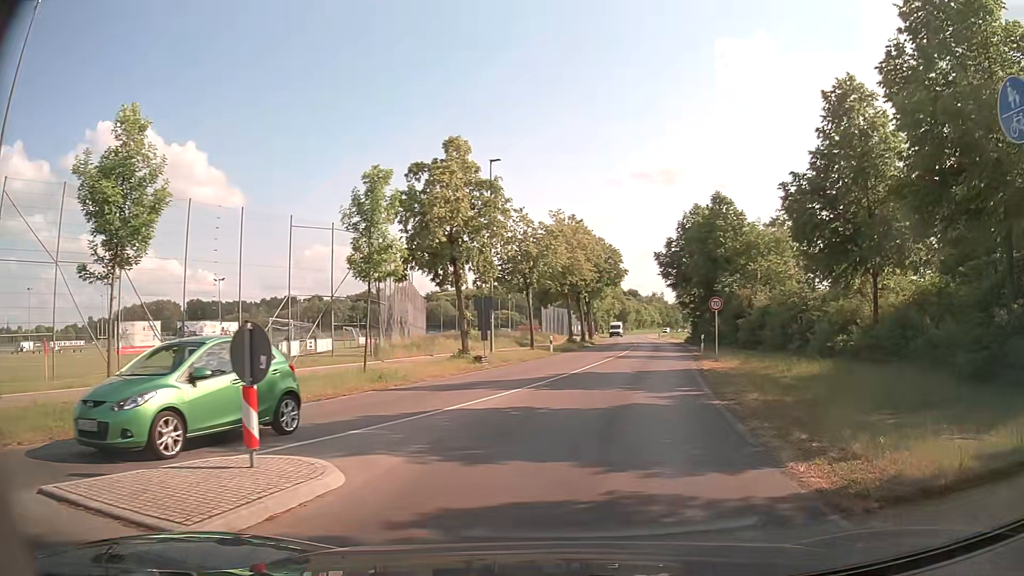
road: tertiary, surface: asphalt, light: Day
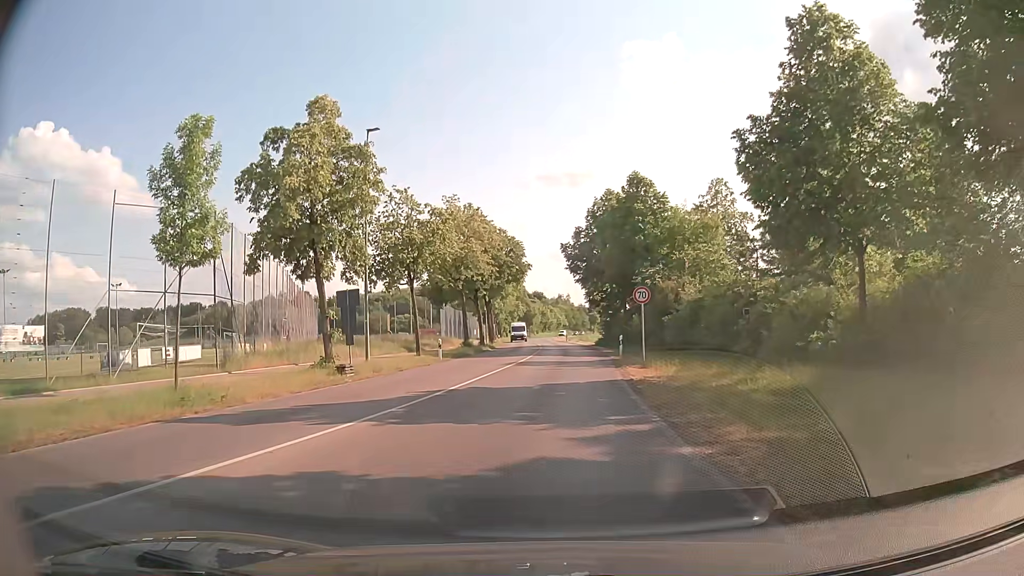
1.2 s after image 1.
(+0.6, +6.7) m; +7°
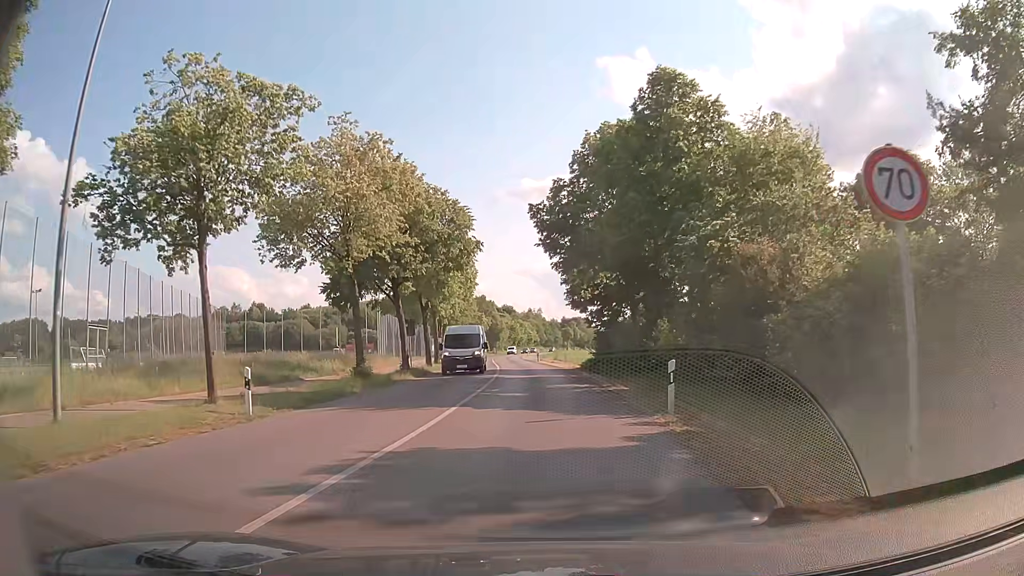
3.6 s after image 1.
(+0.5, +19.9) m; +2°
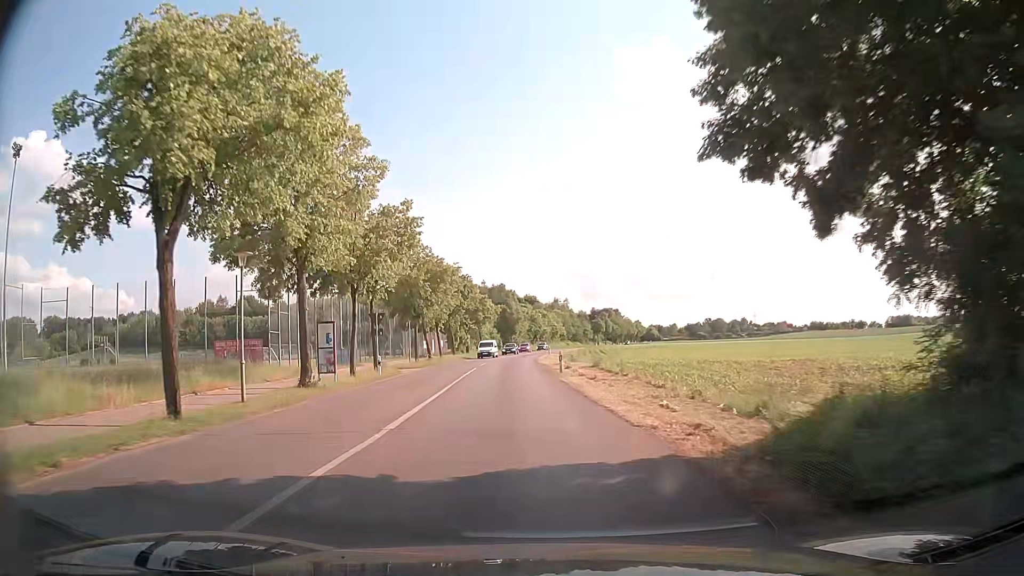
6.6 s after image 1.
(-0.1, +33.3) m; -2°
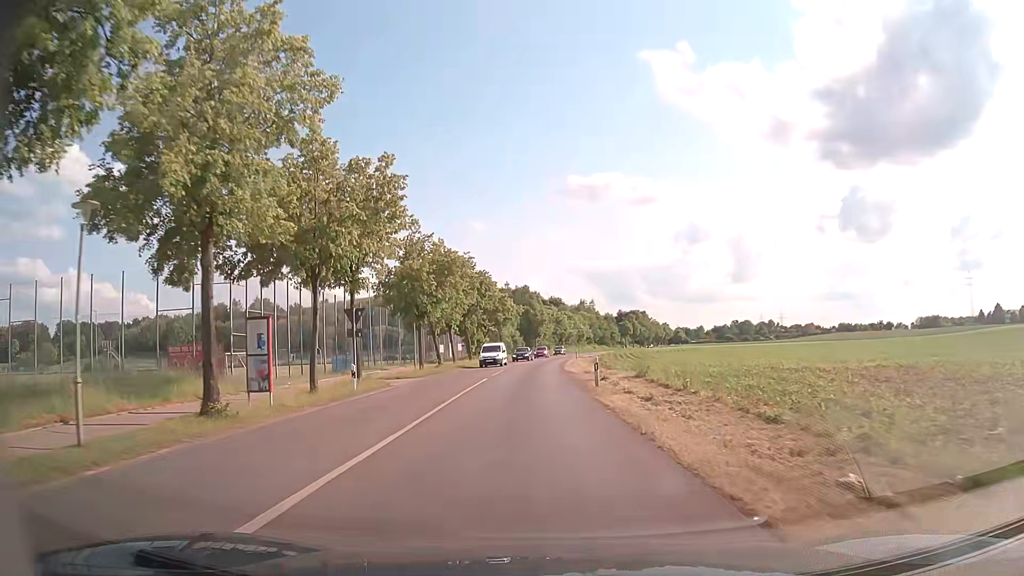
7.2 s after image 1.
(-0.1, +8.1) m; -1°
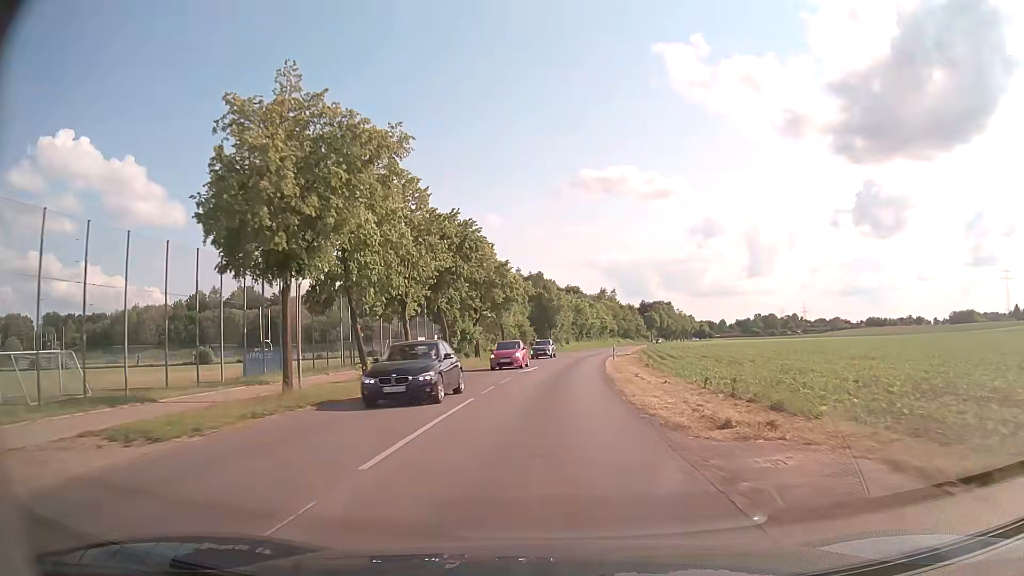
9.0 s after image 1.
(-0.9, +25.9) m; -2°
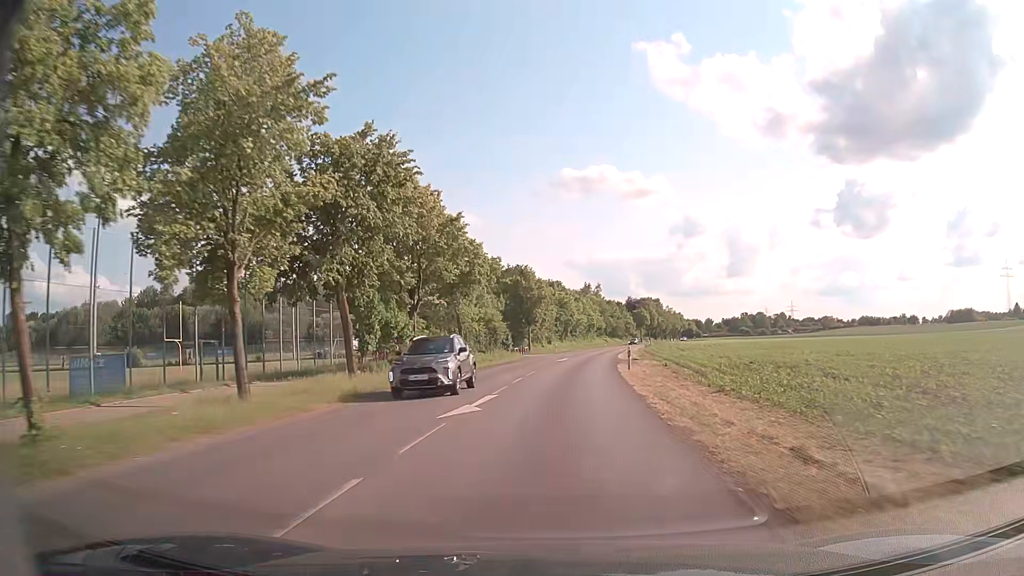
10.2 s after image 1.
(+0.2, +18.5) m; +1°
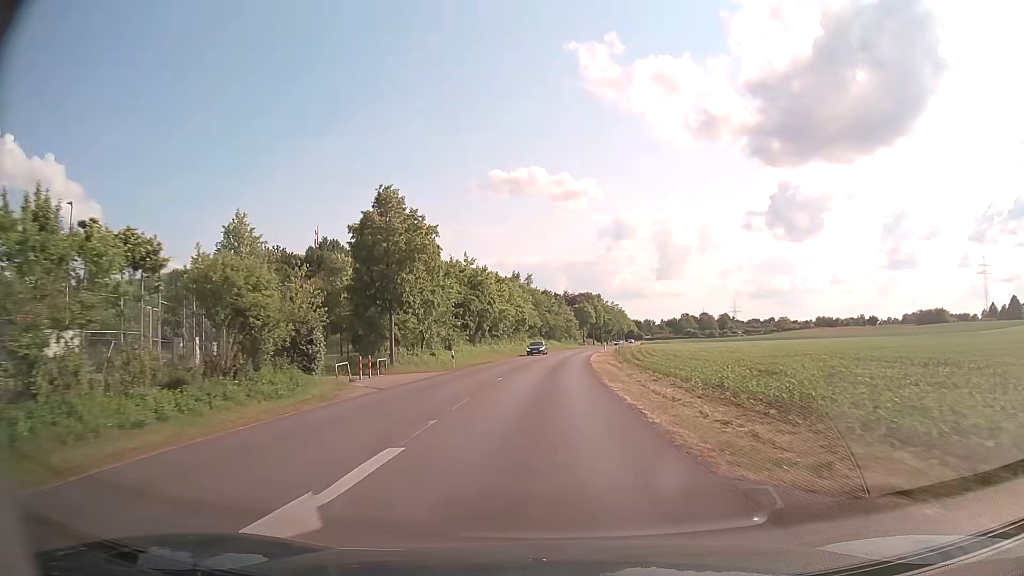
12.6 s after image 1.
(+2.3, +39.7) m; +6°
(0, +10) (0, +20) (0, +30) (+1, +40) (+1, +50) (+2, +60) (+3, +70) (+4, +80) (+5, +90) (+7, +100) m
